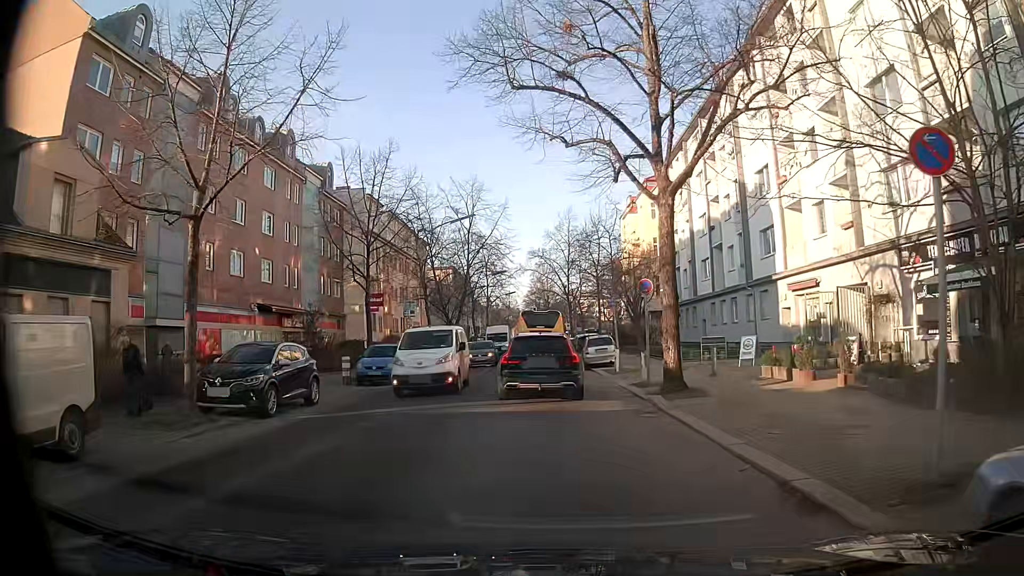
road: tertiary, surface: asphalt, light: Day
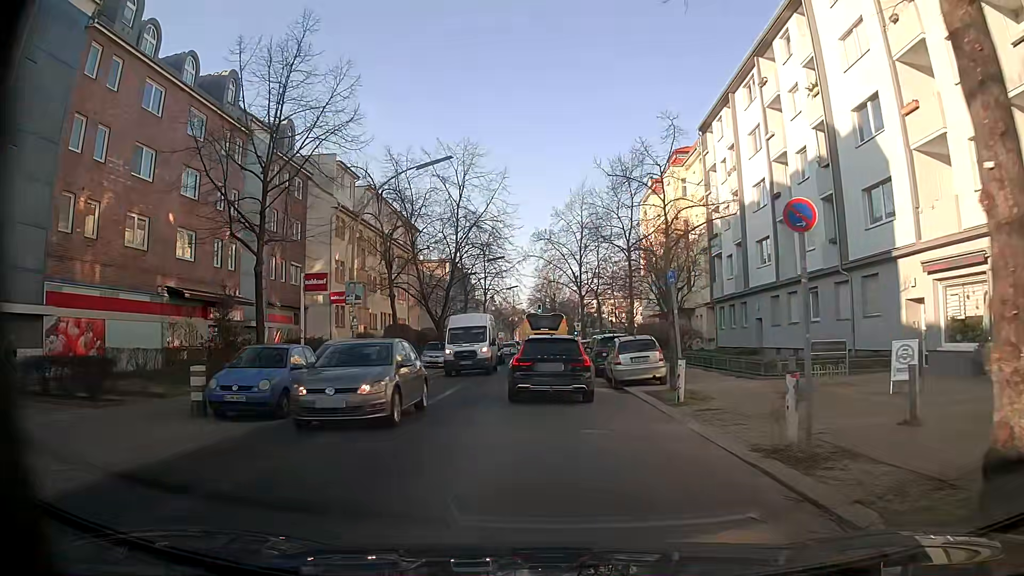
(-0.2, +11.6) m; -1°
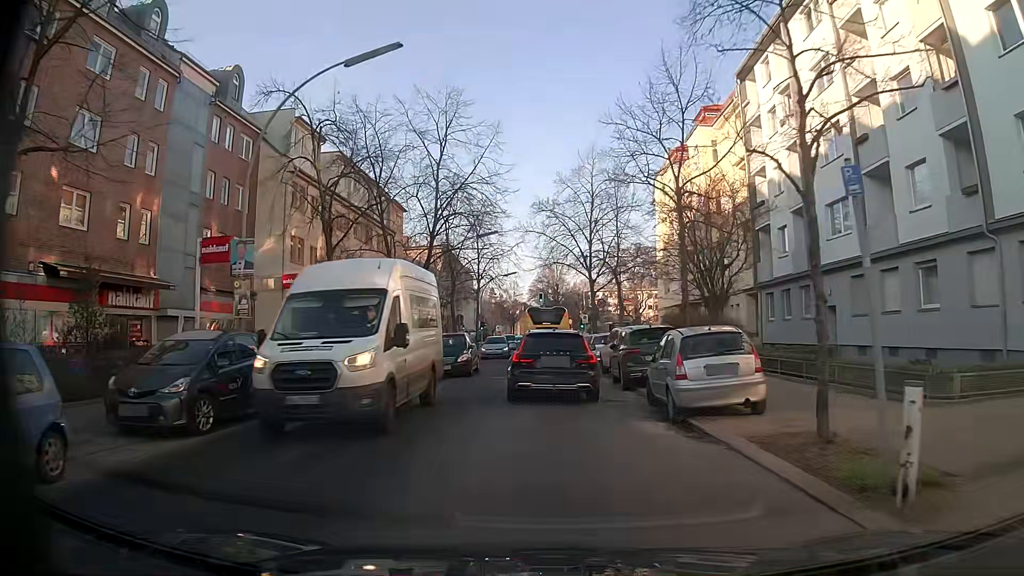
(+0.1, +9.4) m; 0°
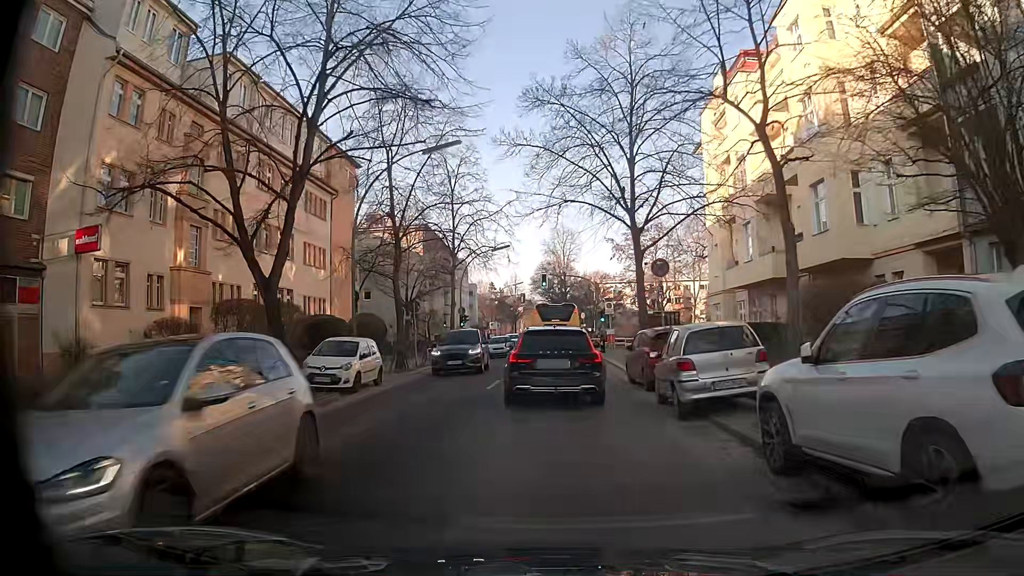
(-0.2, +19.6) m; 0°
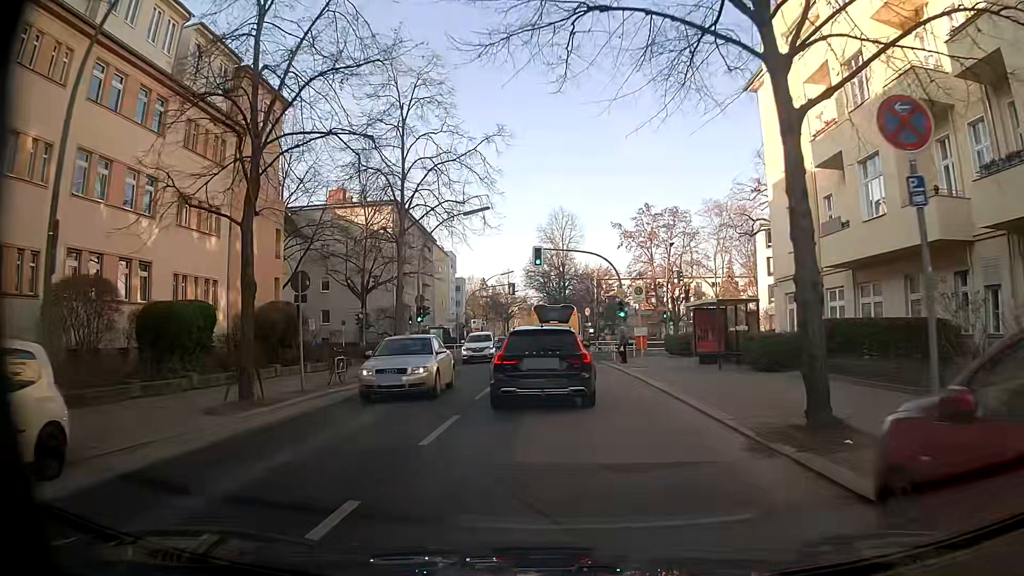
(0.0, +15.0) m; -1°
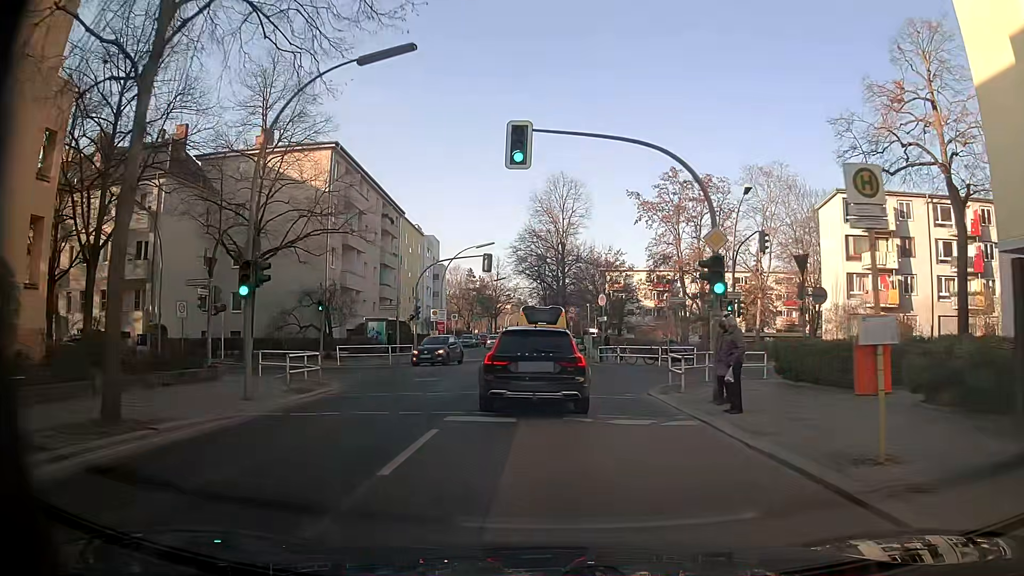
(+0.3, +19.8) m; +2°
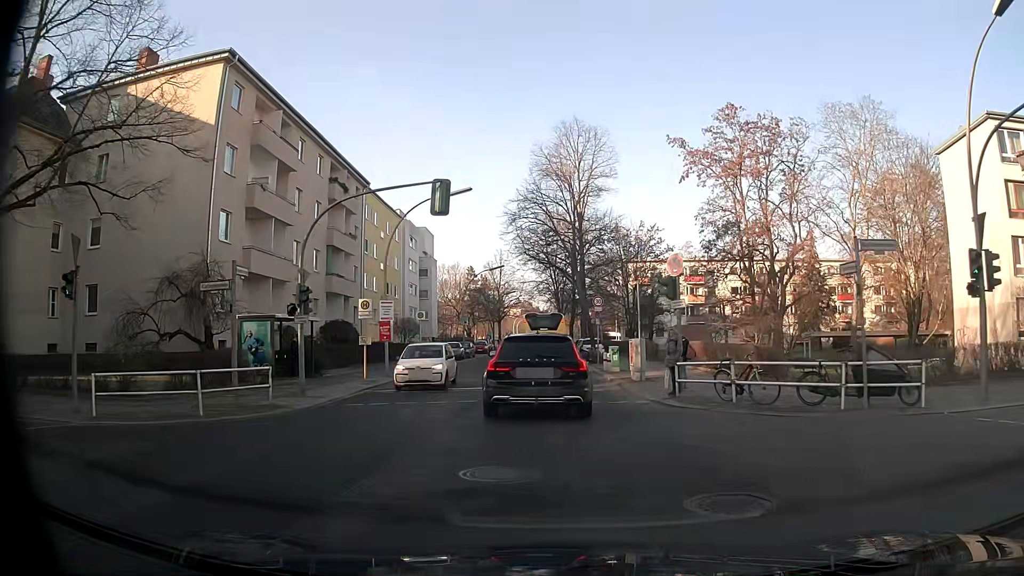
(-0.2, +19.2) m; -2°
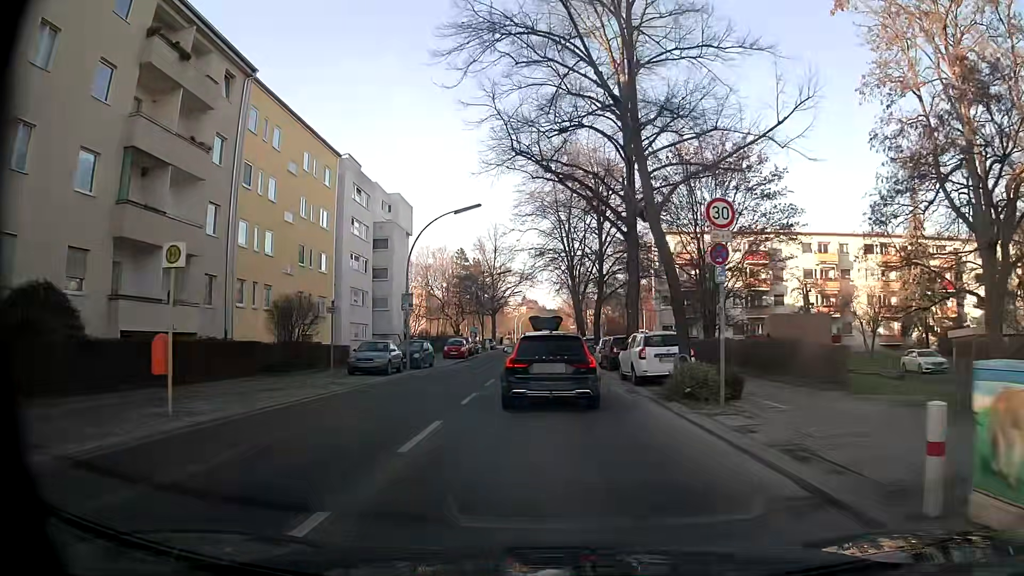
(+0.1, +26.4) m; 0°
(0, +10) (0, +20) (0, +30) (0, +40) (0, +50) (0, +60) (0, +70) (0, +80) (0, +90) (0, +100) m
